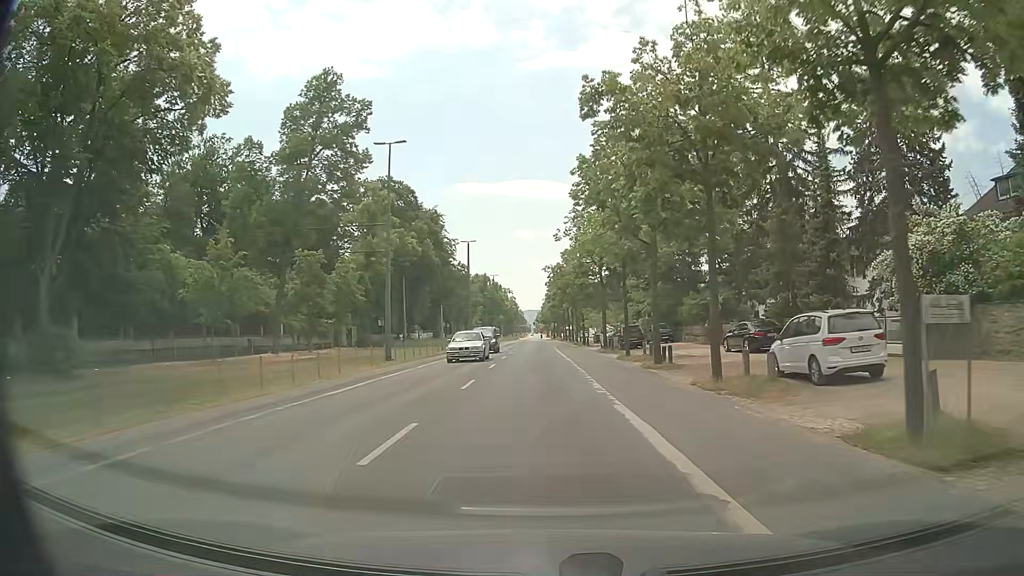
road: tertiary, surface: asphalt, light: Day
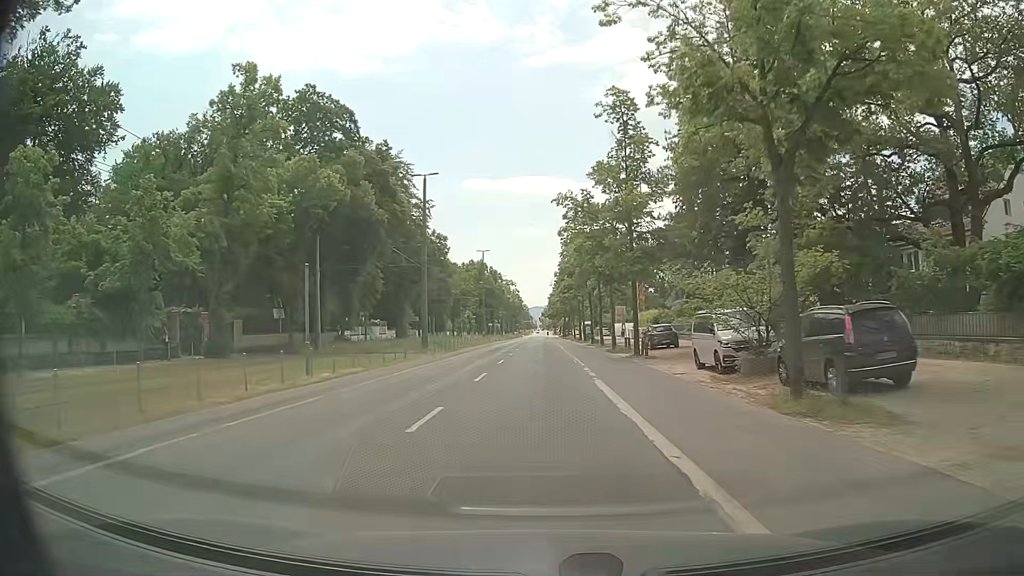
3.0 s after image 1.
(-0.1, +34.1) m; 0°
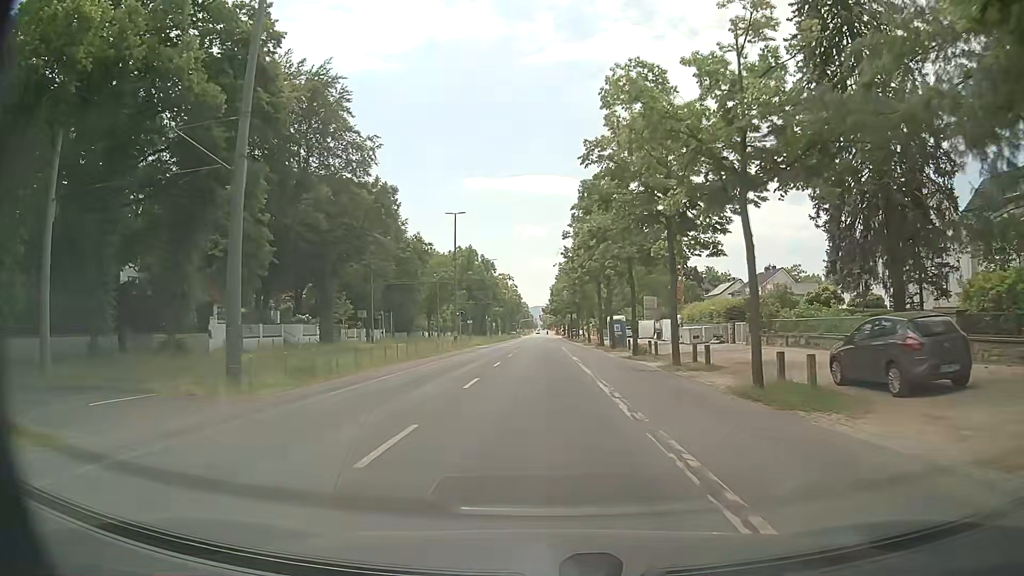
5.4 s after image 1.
(-0.4, +29.5) m; -1°
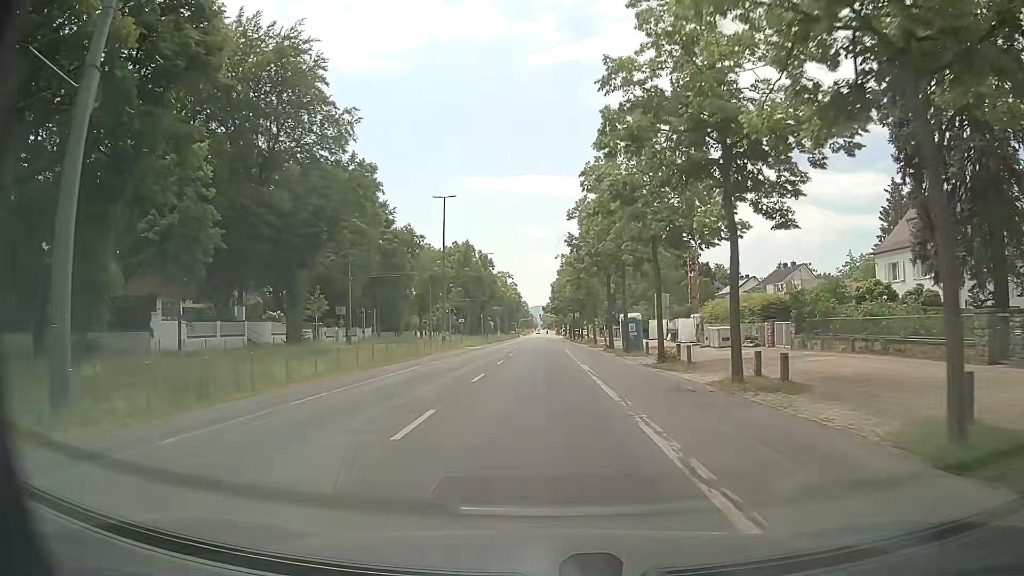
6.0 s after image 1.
(0.0, +7.4) m; 0°
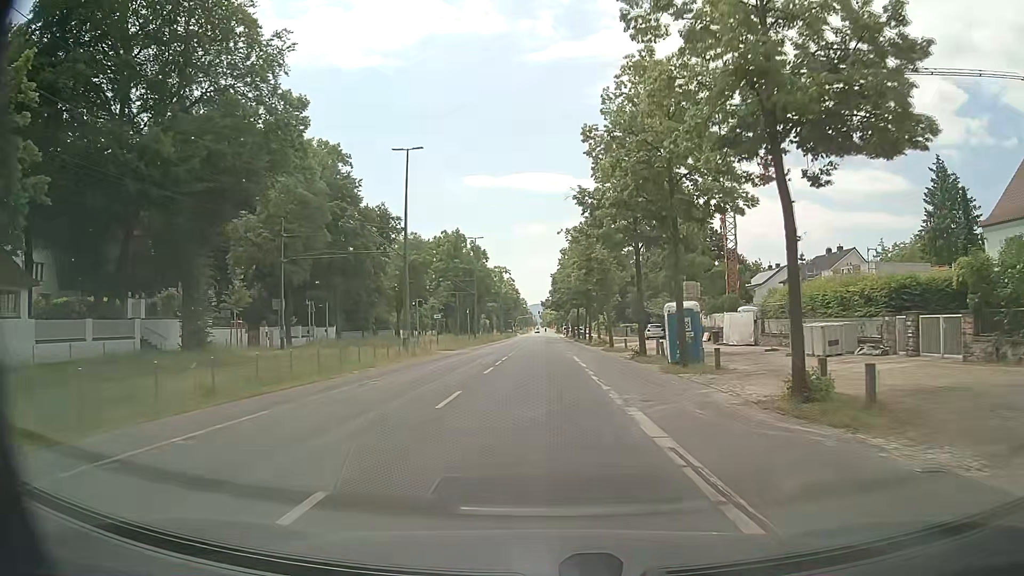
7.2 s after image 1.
(0.0, +14.8) m; 0°
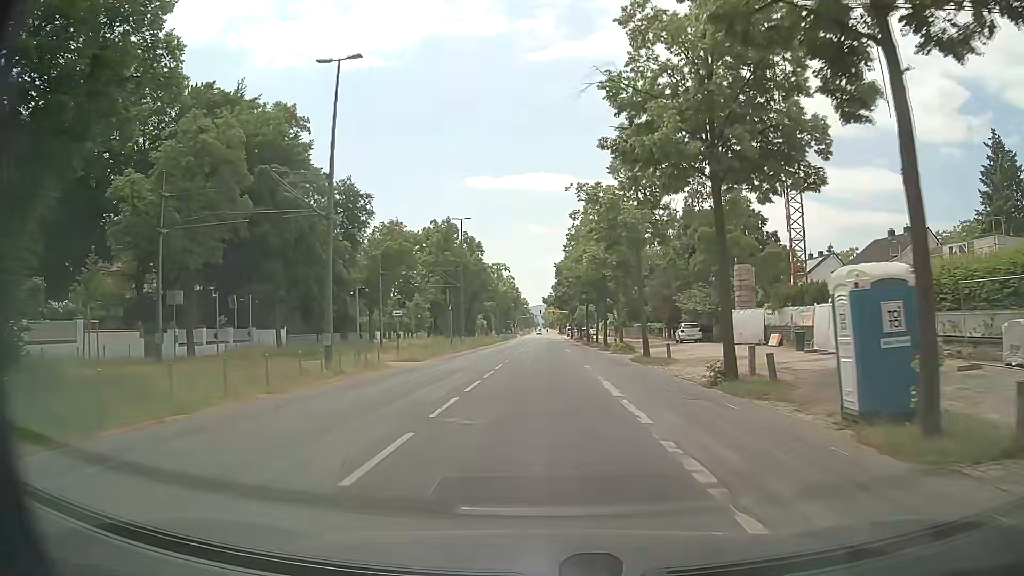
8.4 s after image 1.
(0.0, +14.6) m; 0°
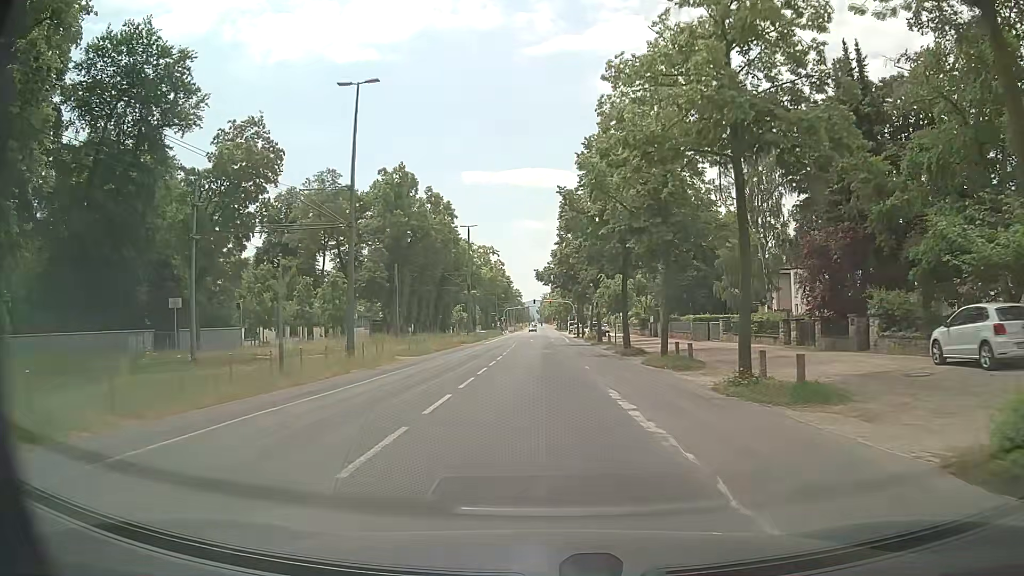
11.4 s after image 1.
(+0.3, +36.0) m; +1°
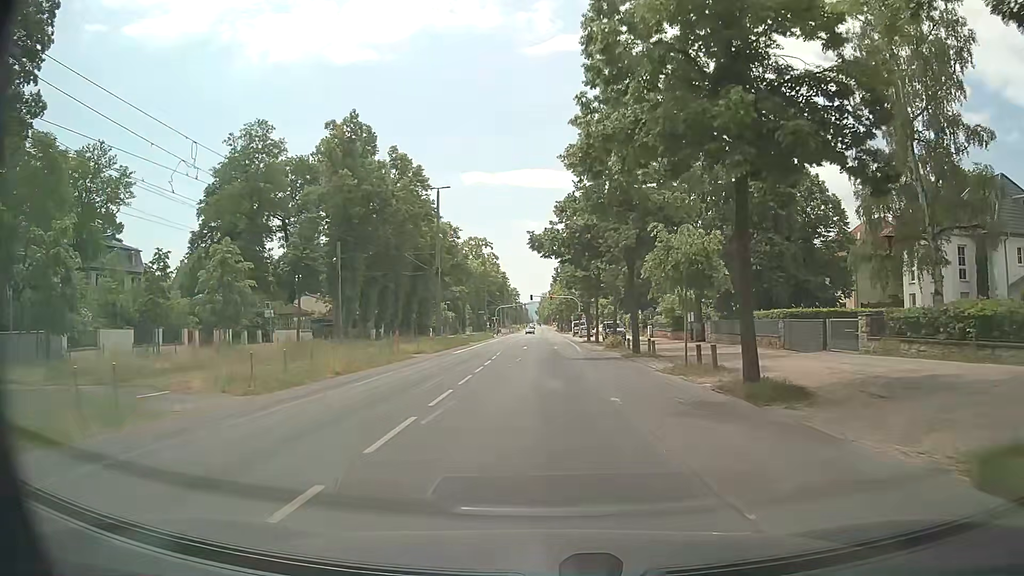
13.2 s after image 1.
(-0.2, +21.1) m; 0°
(0, +10) (0, +20) (+1, +30) (+1, +40) (+1, +50) (+2, +60) (+2, +70) (+2, +80) (+2, +90) (+1, +100) m
